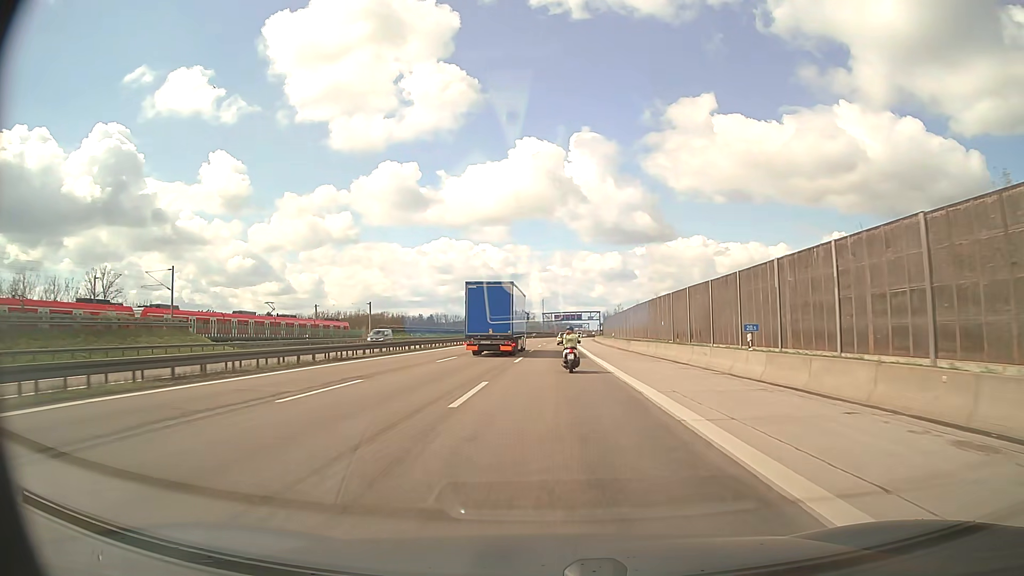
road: motorway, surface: asphalt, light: Day
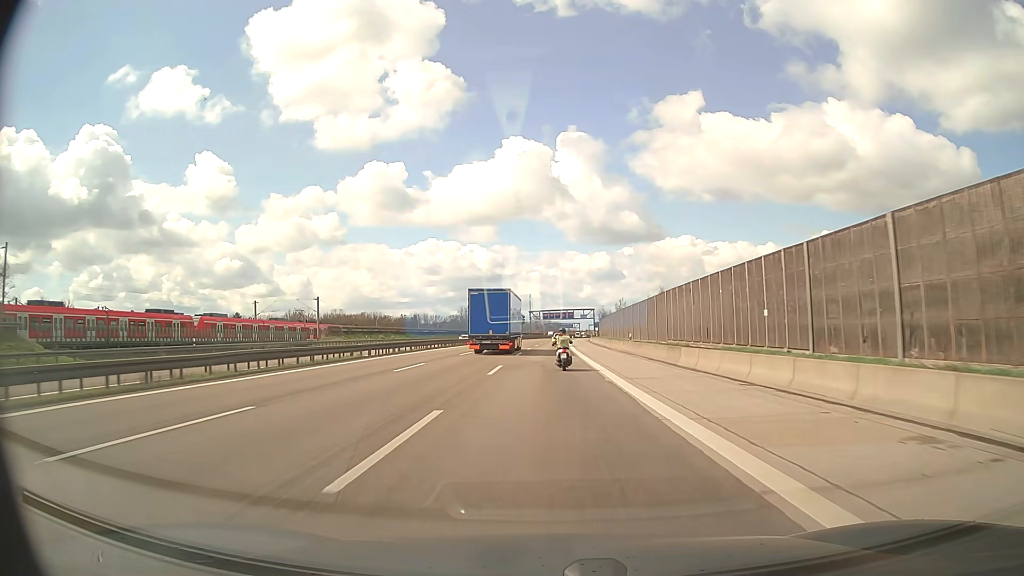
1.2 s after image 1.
(+0.3, +24.9) m; +1°
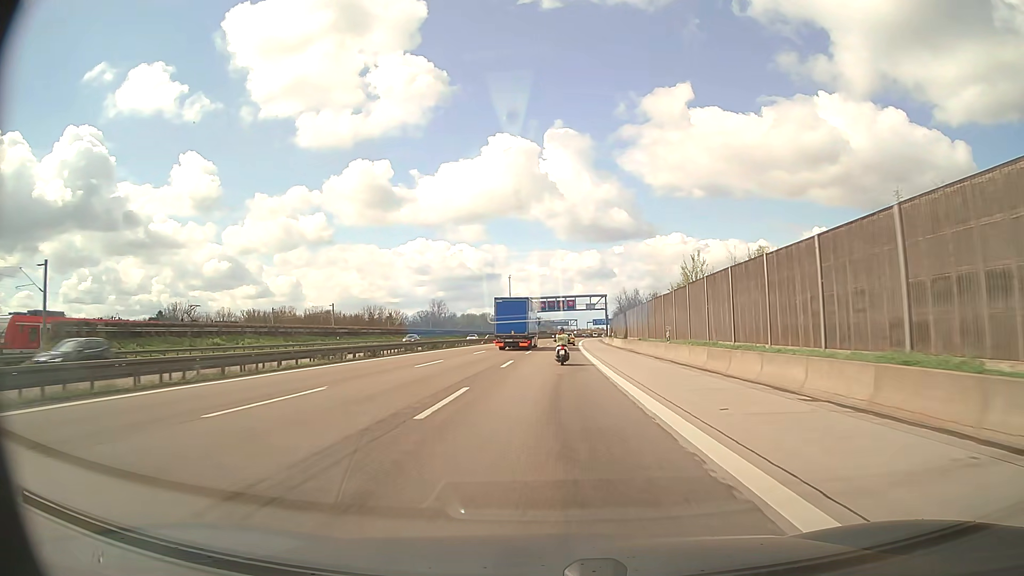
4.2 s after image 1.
(+0.4, +65.1) m; +1°
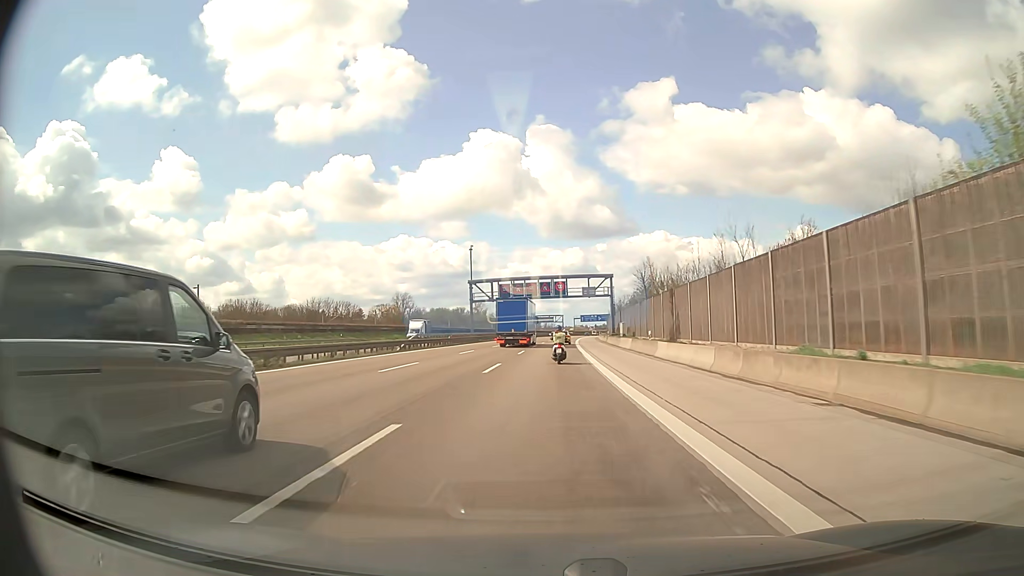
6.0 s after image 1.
(+0.5, +41.2) m; +2°
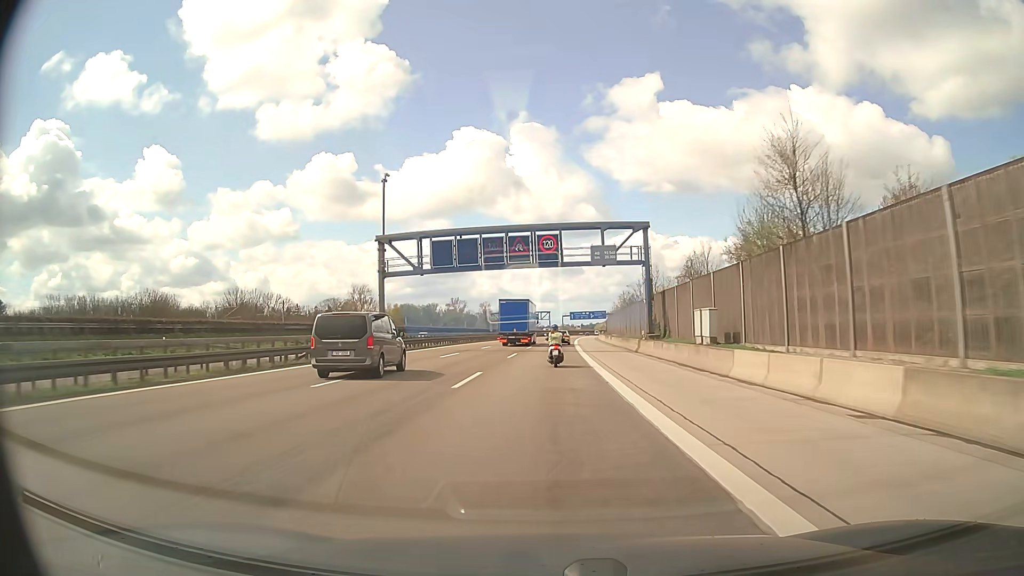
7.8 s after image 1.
(+0.4, +42.0) m; +1°
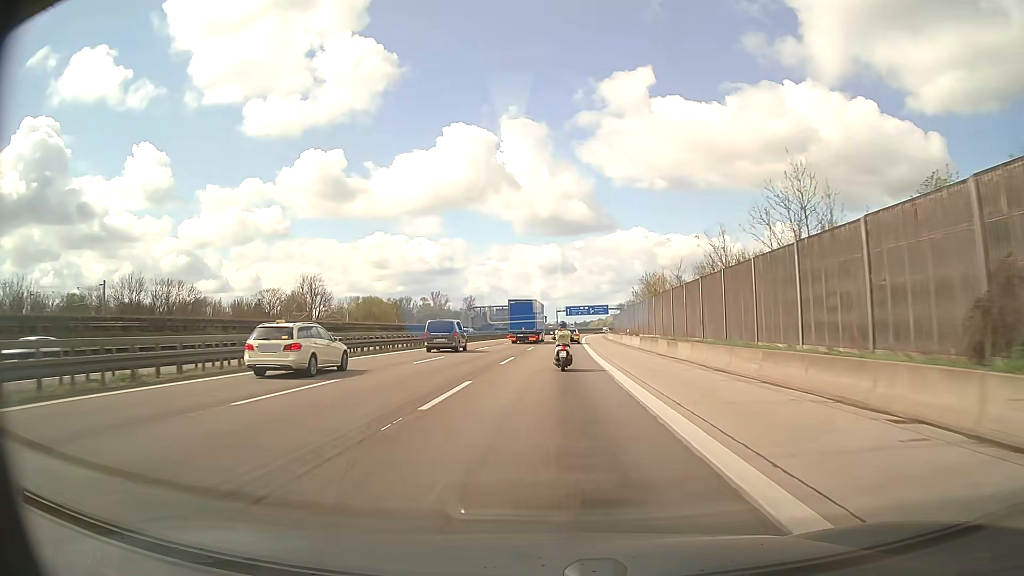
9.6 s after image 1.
(+0.2, +40.8) m; +1°
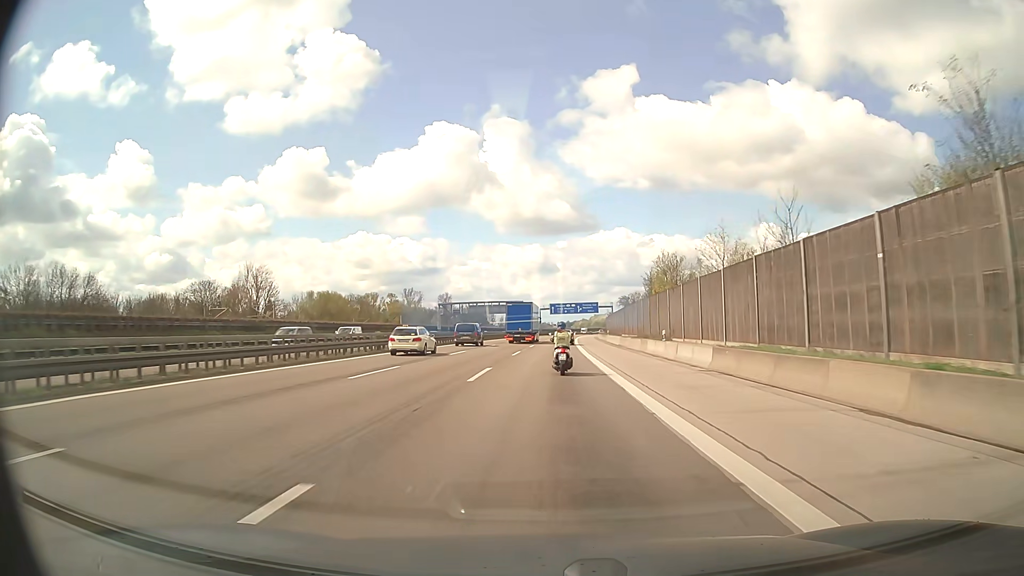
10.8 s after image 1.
(+0.2, +26.1) m; +1°
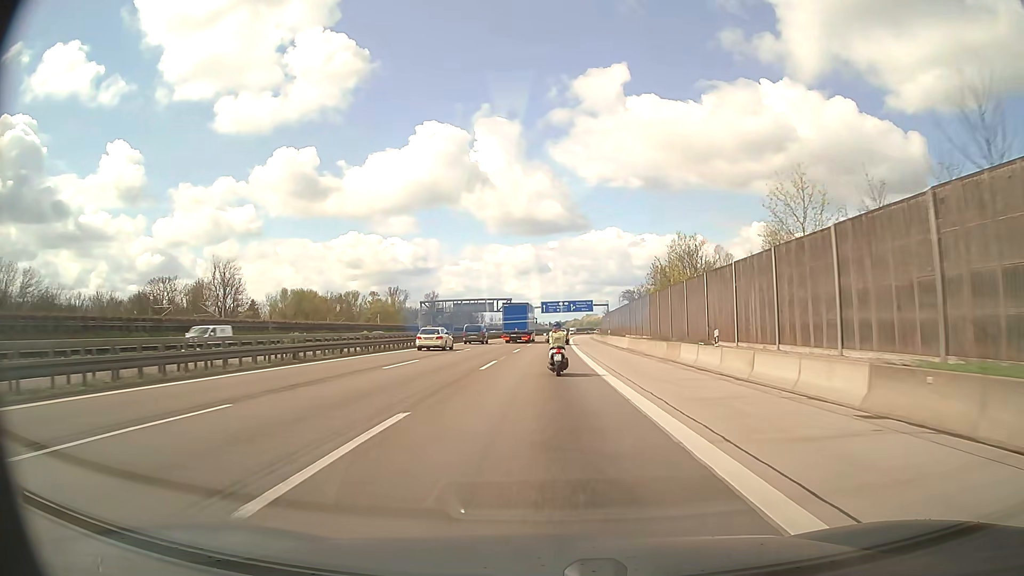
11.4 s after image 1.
(+0.1, +13.0) m; +1°
(0, +10) (0, +20) (0, +30) (+1, +40) (+1, +50) (+1, +60) (+1, +70) (+1, +80) (+2, +90) (+2, +100) m
